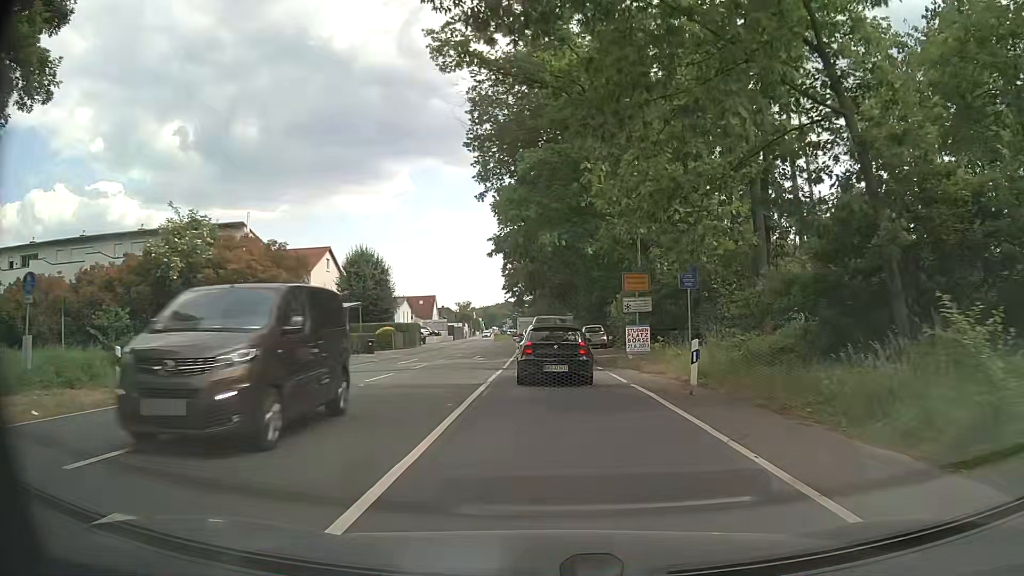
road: primary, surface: asphalt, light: Day
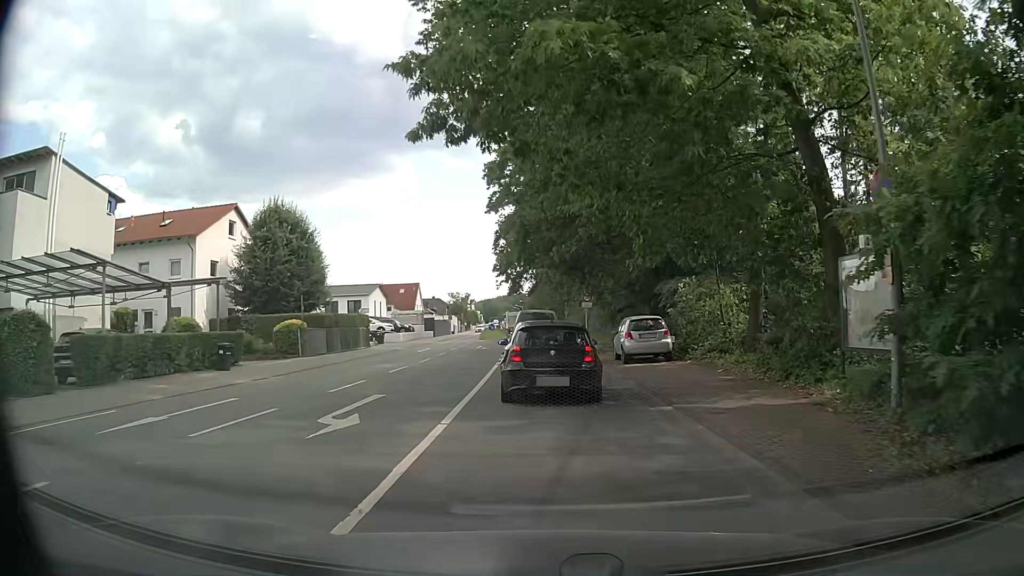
(-0.2, +21.1) m; -1°
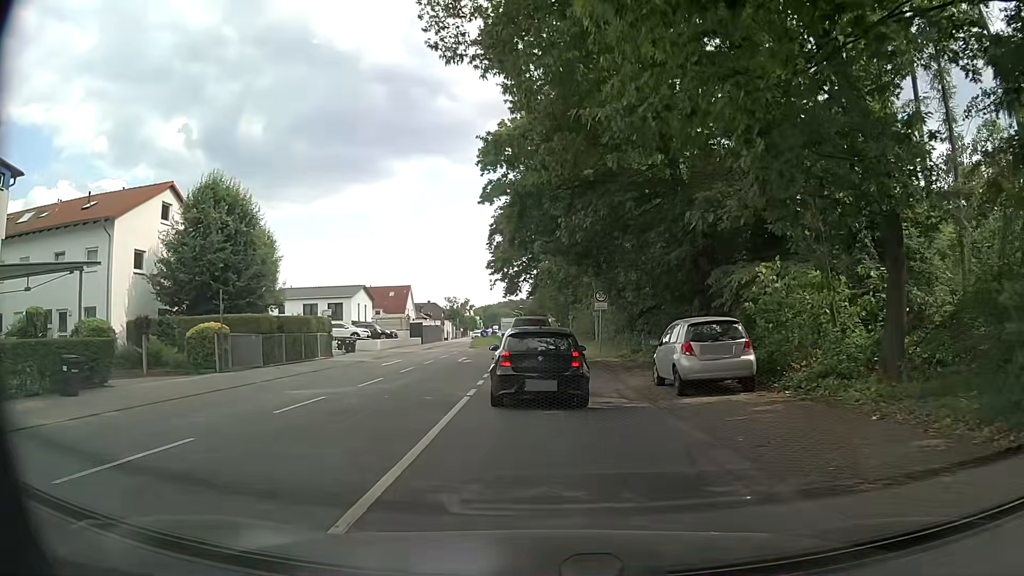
(0.0, +8.8) m; 0°
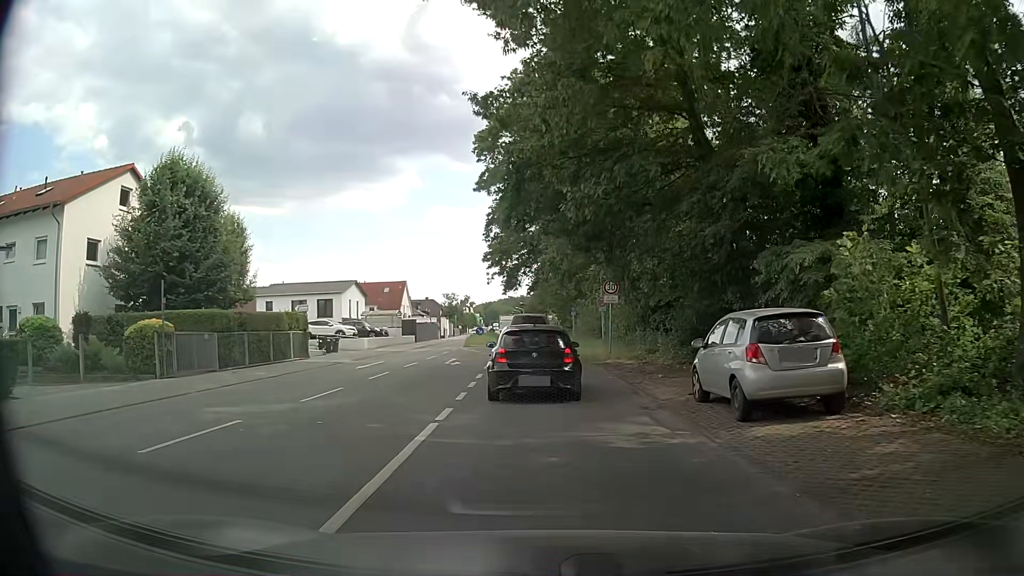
(0.0, +4.2) m; 0°
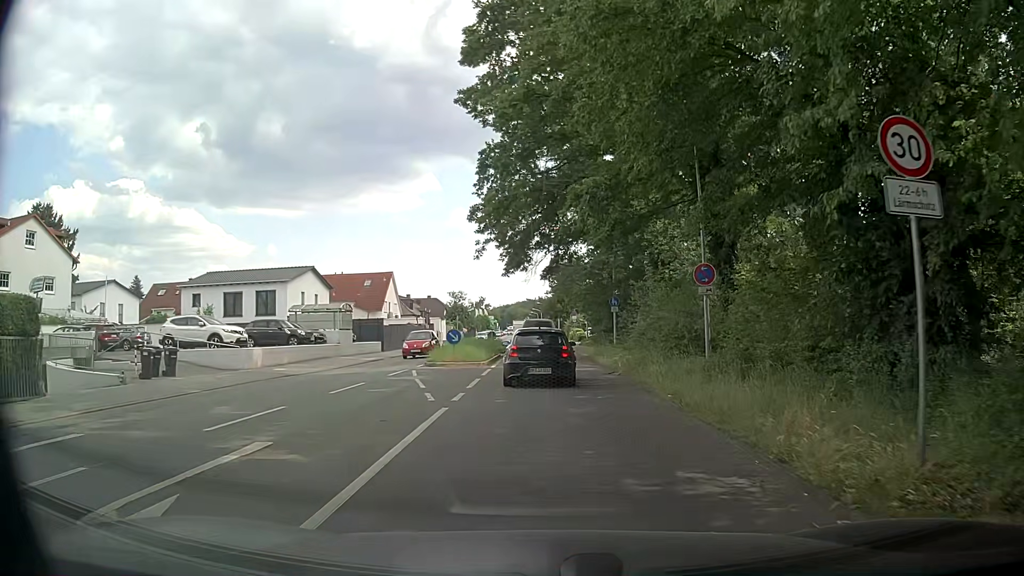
(-0.5, +22.0) m; -1°
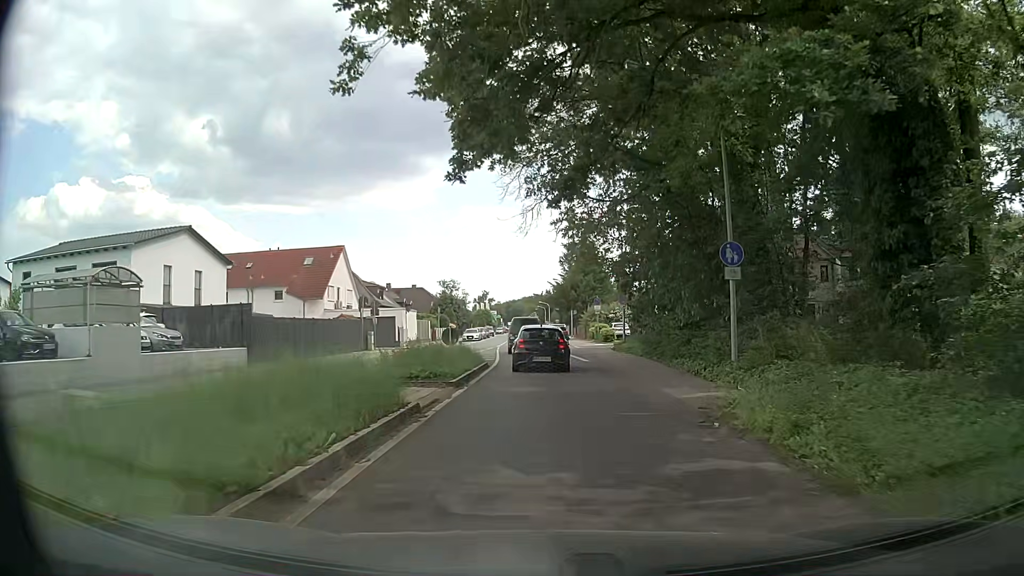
(-0.5, +24.0) m; -1°
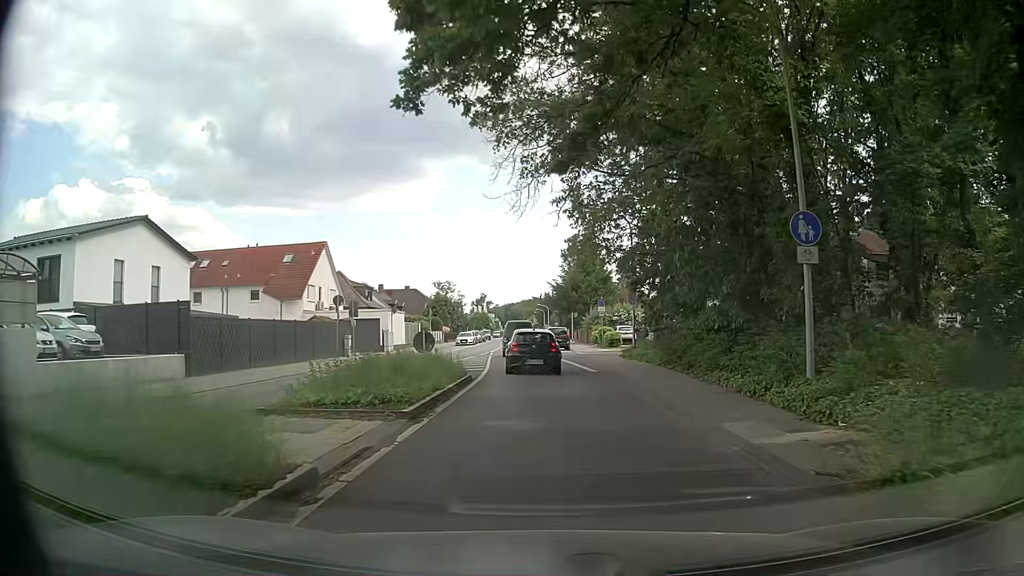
(0.0, +4.9) m; 0°
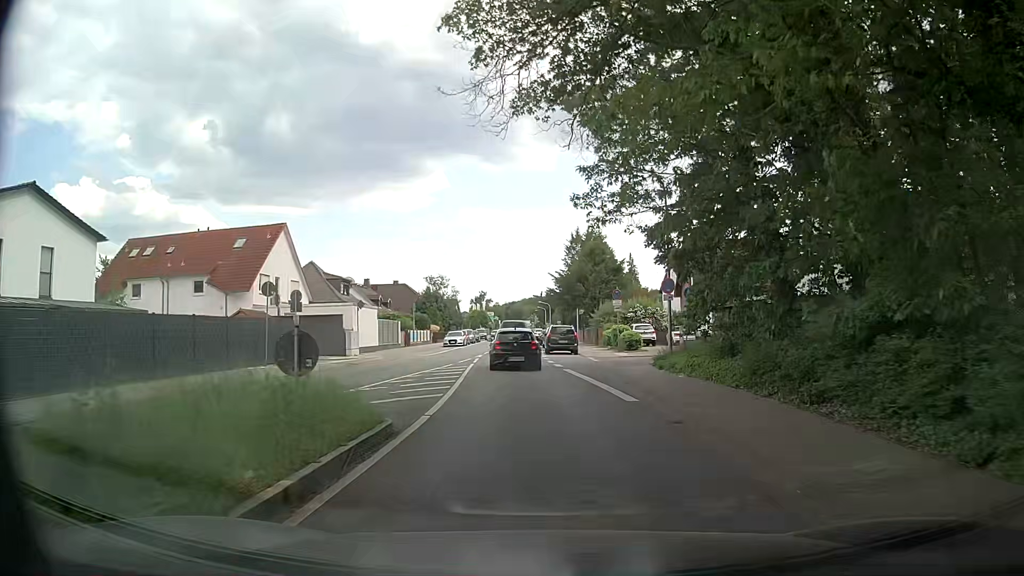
(0.0, +9.7) m; 0°
(0, +10) (-1, +20) (-1, +30) (-2, +40) (-2, +50) (-2, +60) (-2, +70) (-3, +80) (-3, +90) (-3, +100) m
